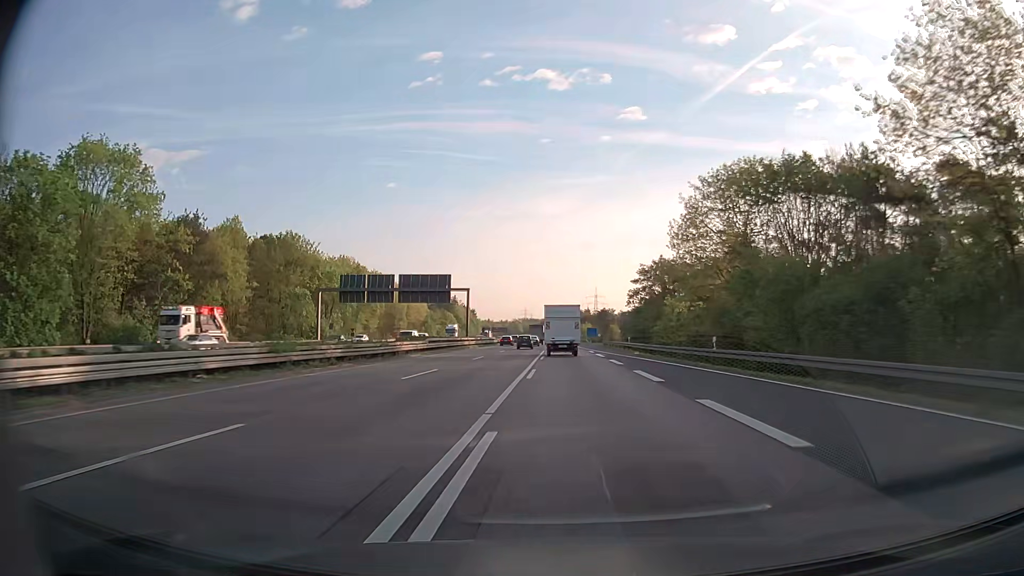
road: motorway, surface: asphalt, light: Day
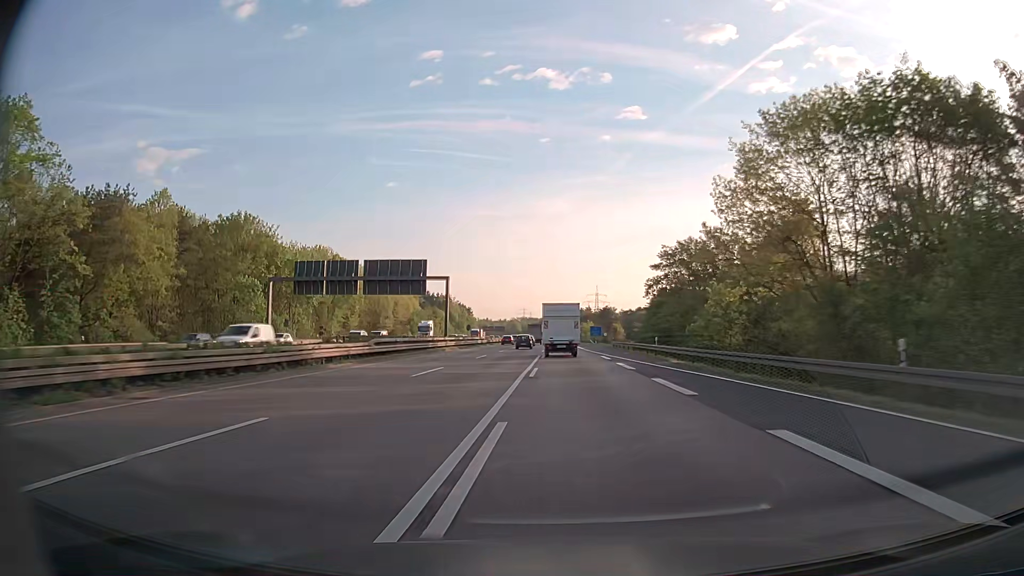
(0.0, +16.7) m; 0°
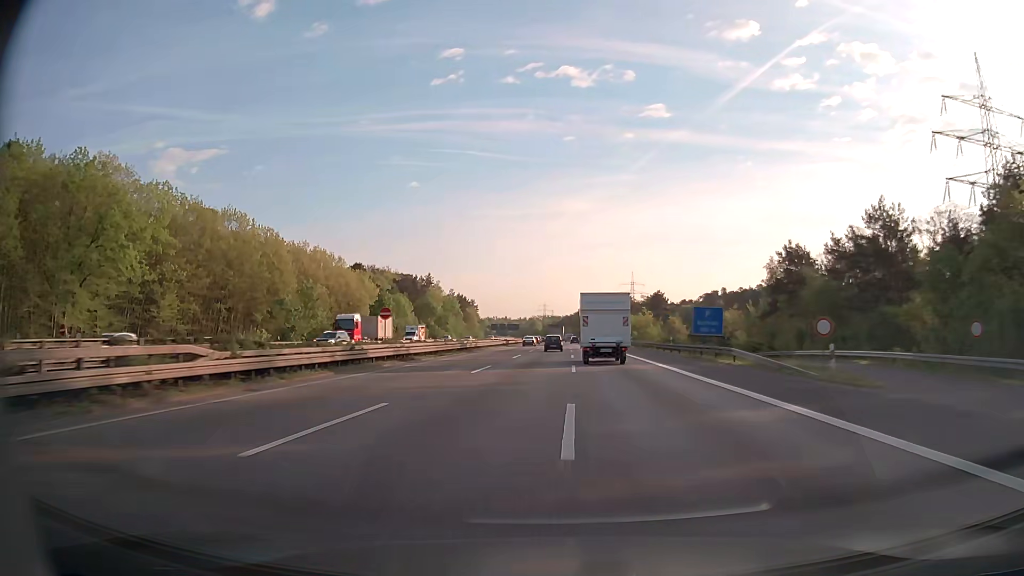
(-0.6, +86.0) m; -2°
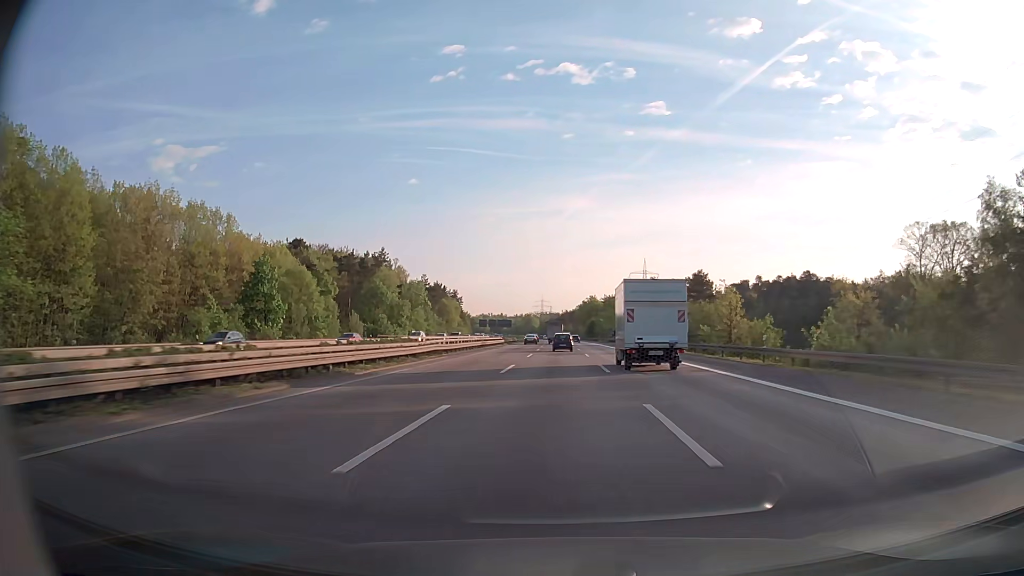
(-0.3, +53.5) m; 0°
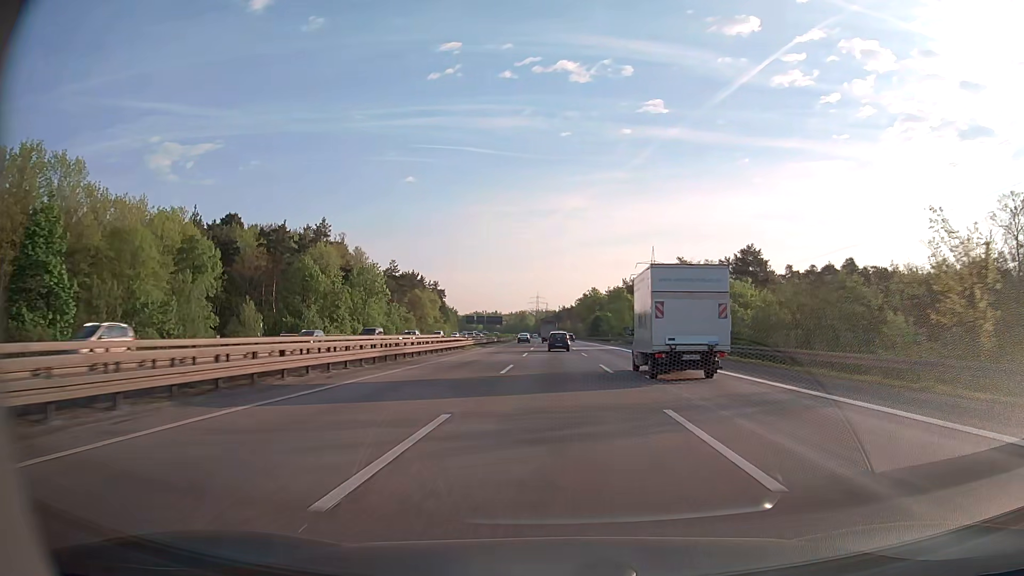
(+0.2, +36.4) m; 0°
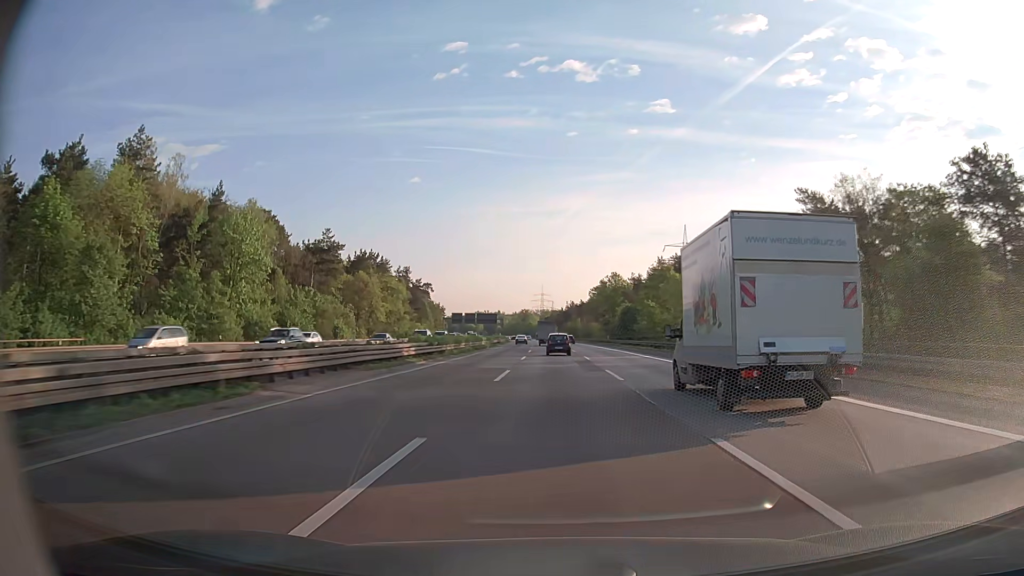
(-0.2, +55.3) m; 0°
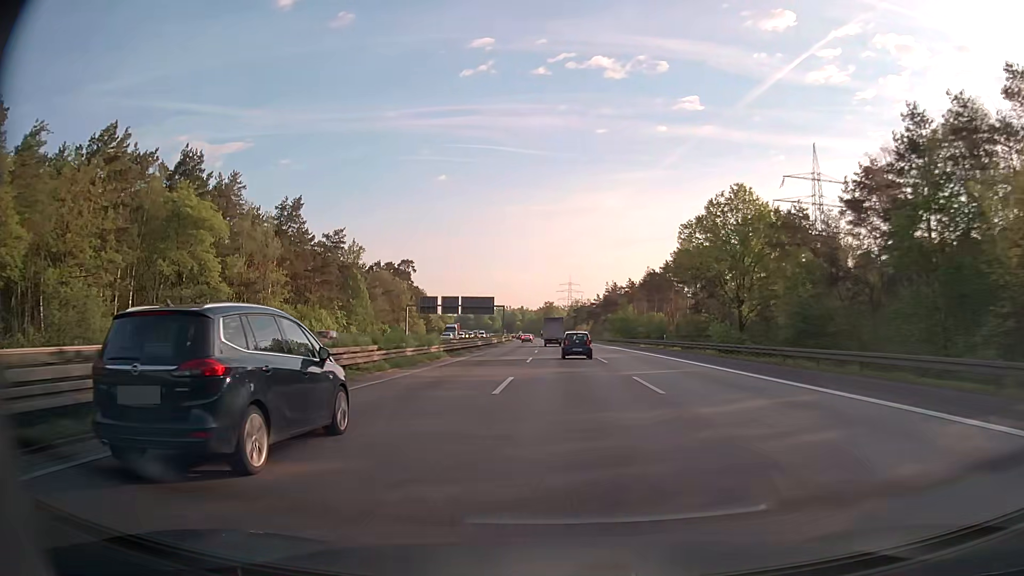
(-1.6, +93.4) m; -2°
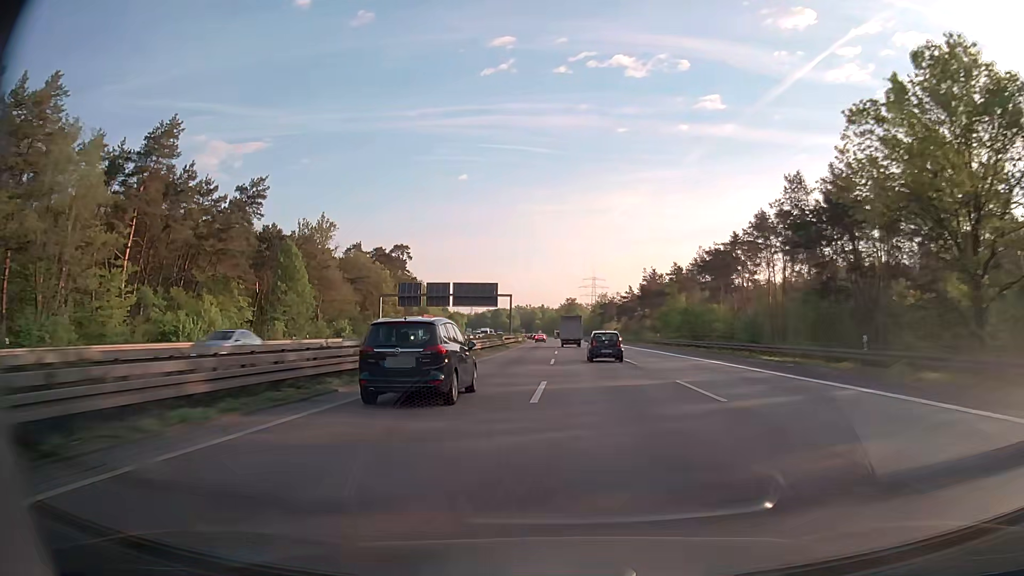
(-0.6, +37.6) m; -2°
(0, +10) (0, +20) (0, +30) (-1, +40) (-1, +50) (-1, +60) (-1, +70) (-2, +80) (-2, +90) (-2, +100) m
